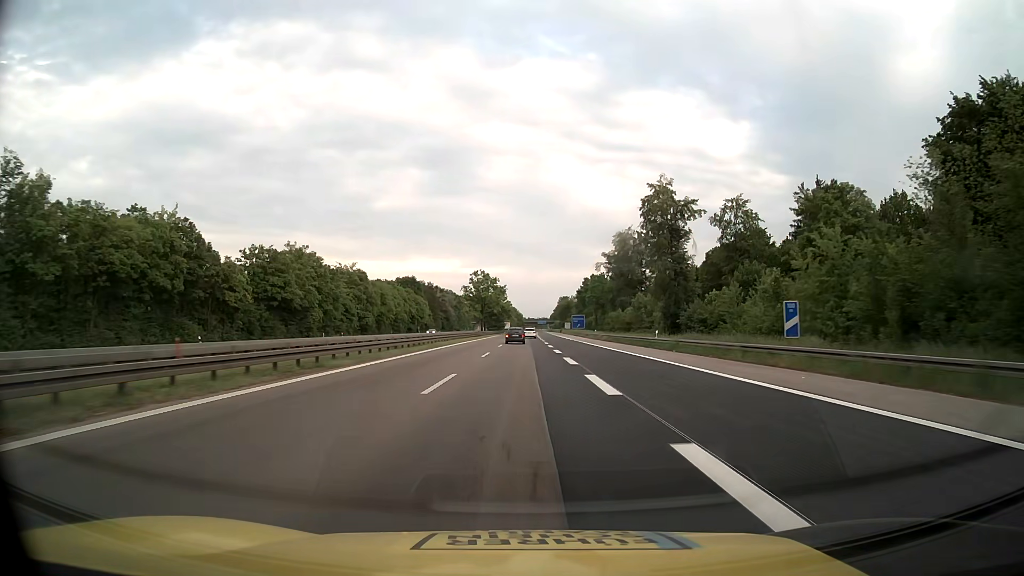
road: motorway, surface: asphalt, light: Day
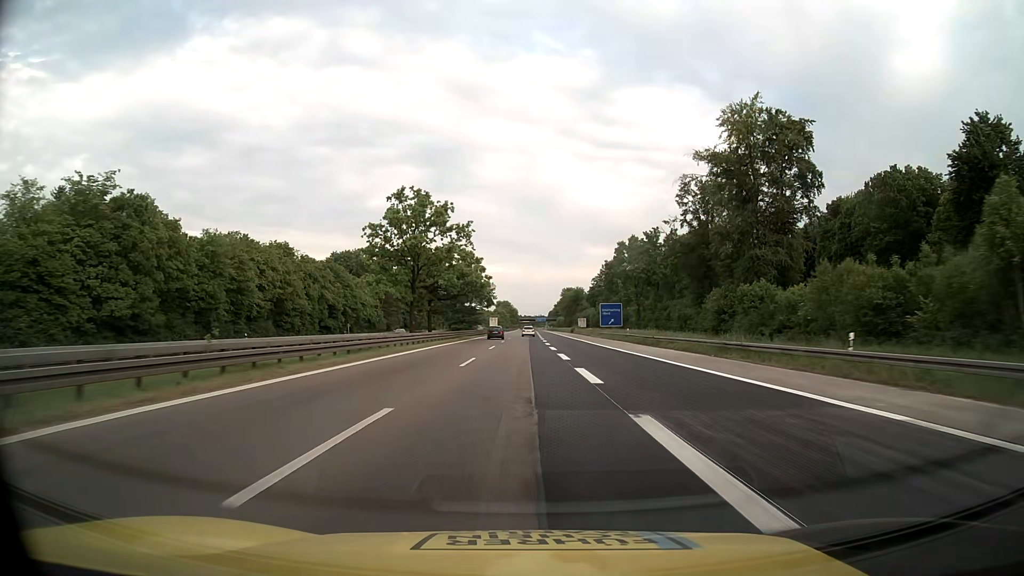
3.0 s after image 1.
(-0.2, +81.7) m; 0°
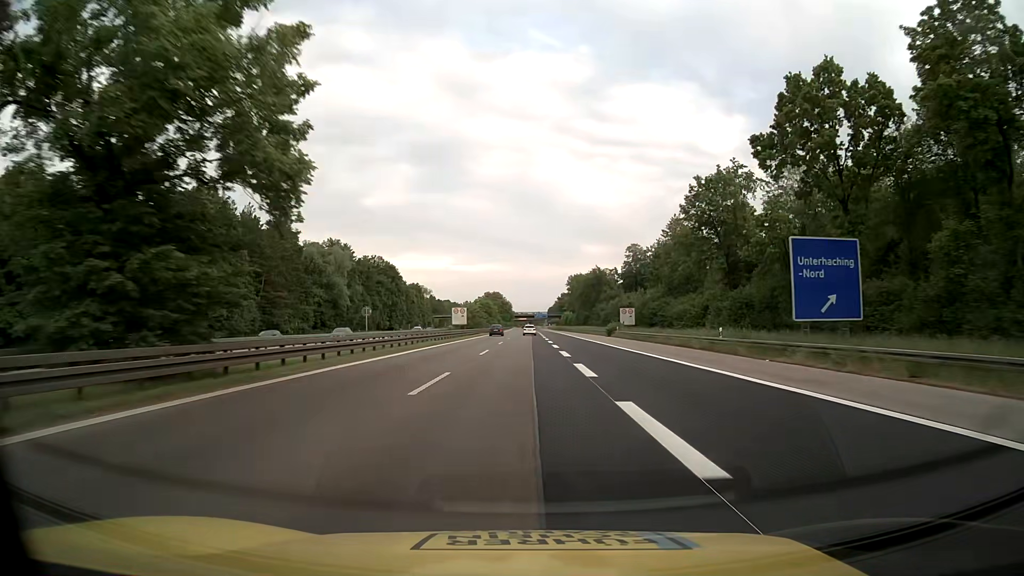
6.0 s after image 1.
(0.0, +82.5) m; 0°
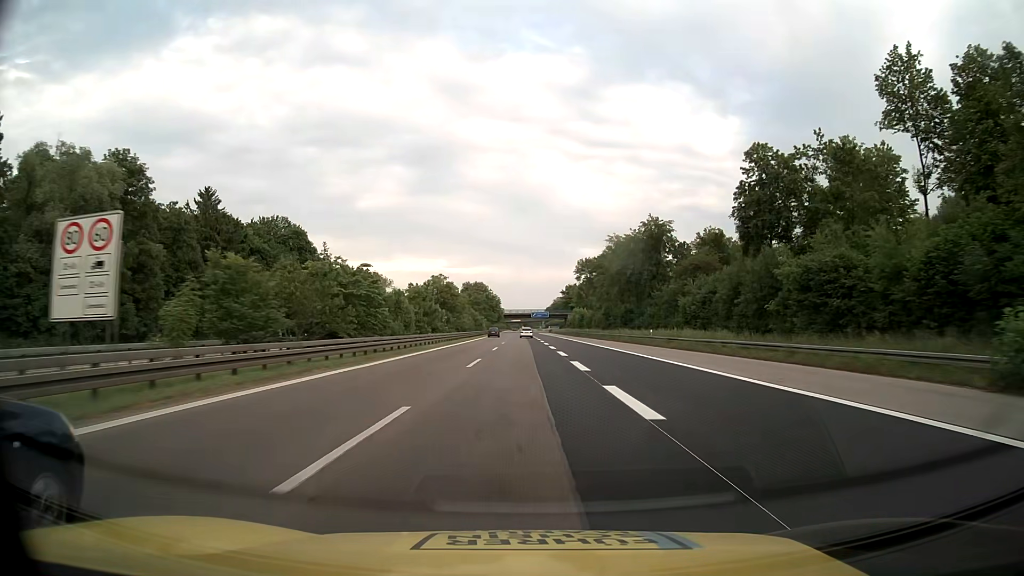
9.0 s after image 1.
(+0.1, +80.1) m; 0°
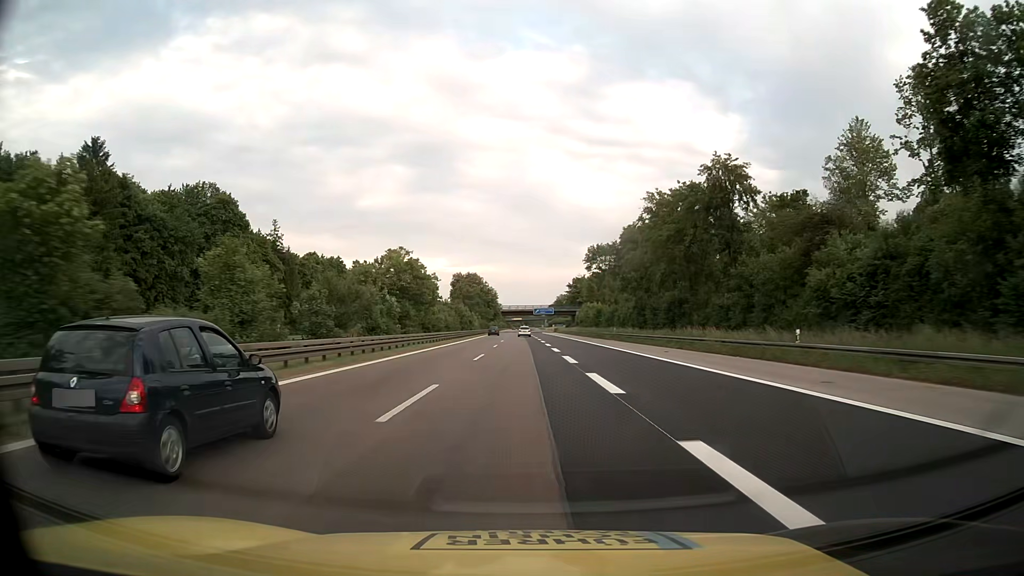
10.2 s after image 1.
(+0.1, +32.2) m; 0°
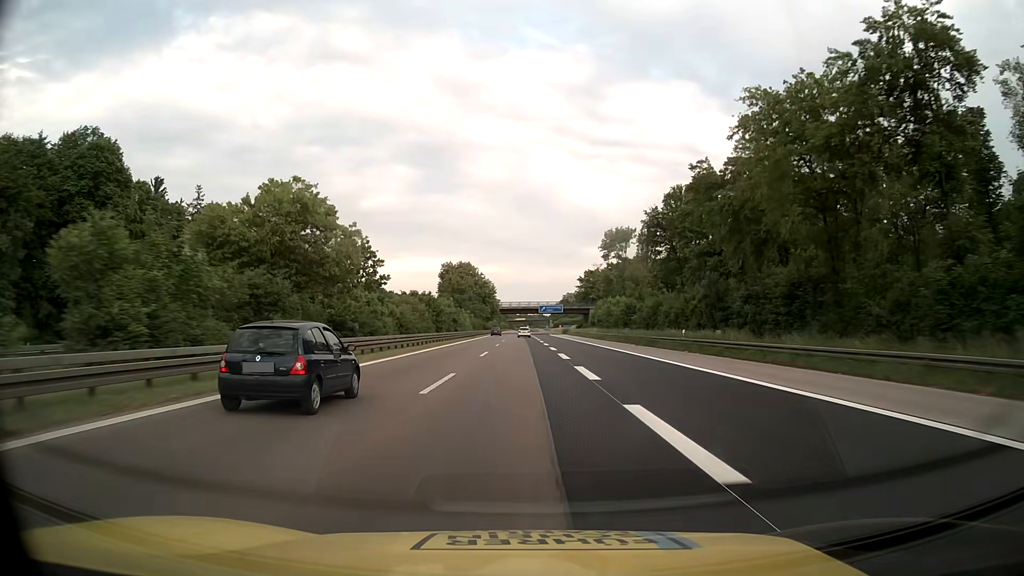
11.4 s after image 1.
(-0.1, +32.1) m; 0°
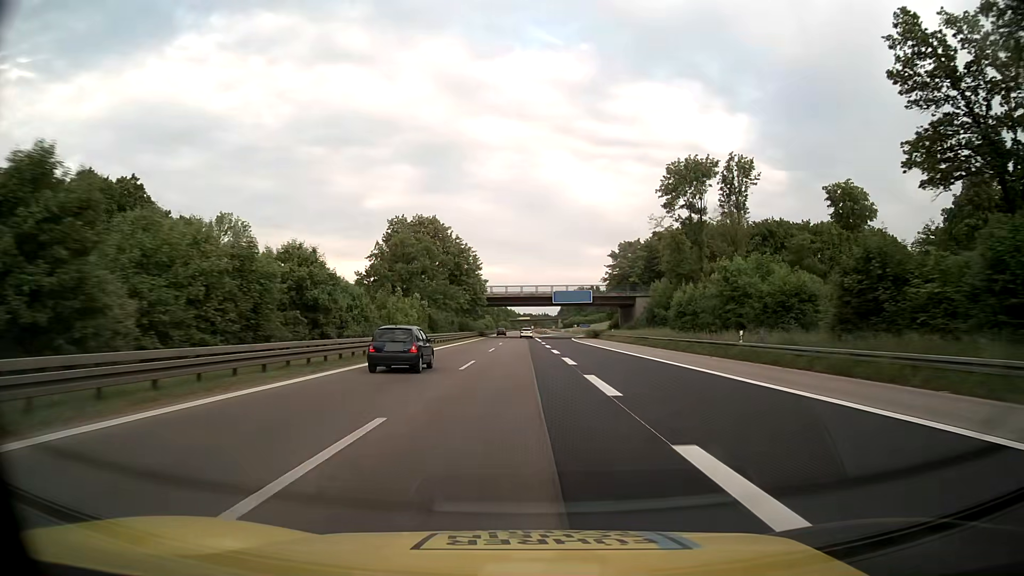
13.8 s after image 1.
(-0.2, +64.2) m; 0°
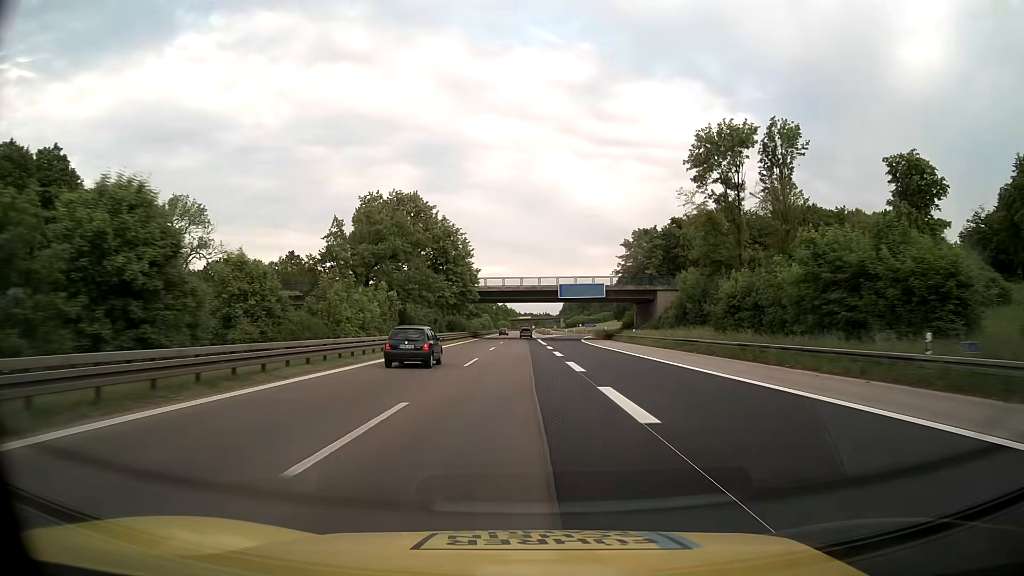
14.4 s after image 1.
(0.0, +16.1) m; 0°
(0, +10) (0, +20) (0, +30) (0, +40) (0, +50) (0, +60) (0, +70) (0, +80) (0, +90) (0, +100) m
